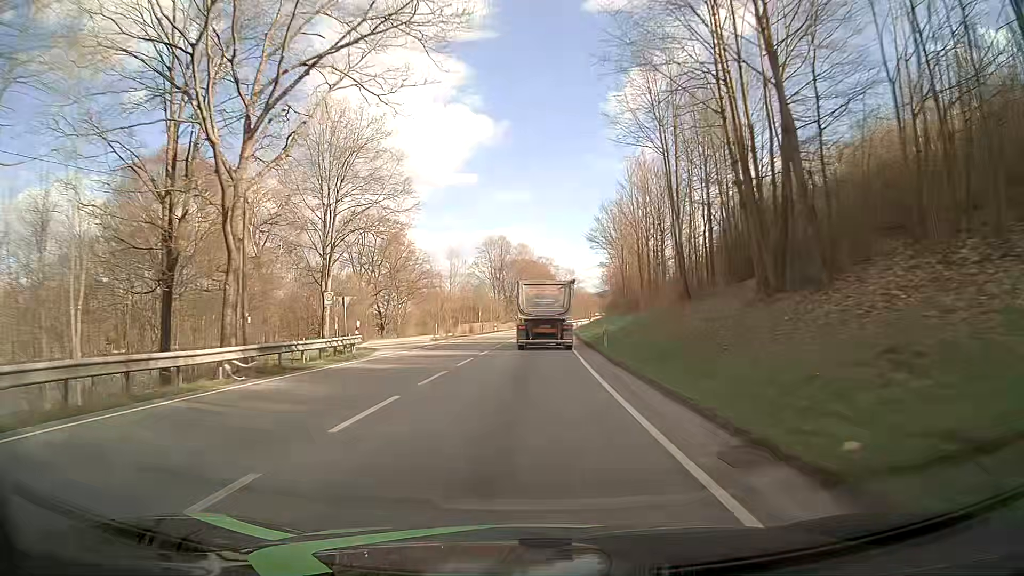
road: primary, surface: asphalt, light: Day
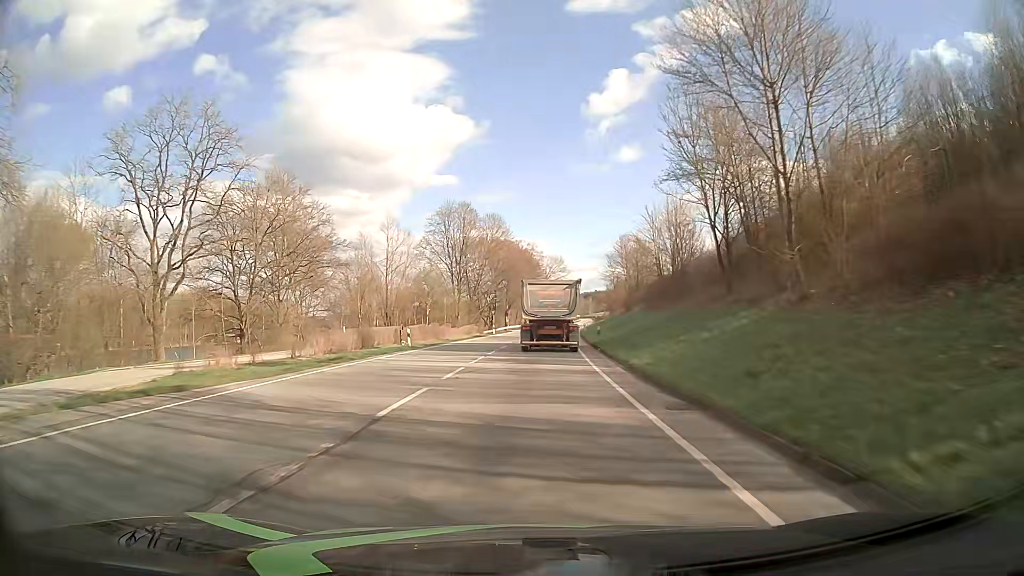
(+0.9, +47.6) m; +2°
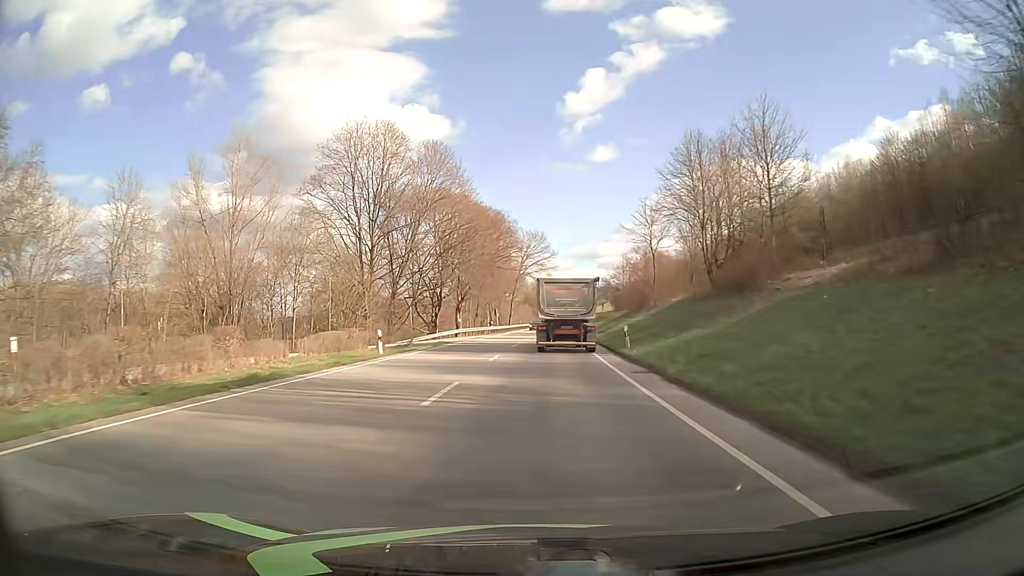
(+0.8, +47.6) m; +2°
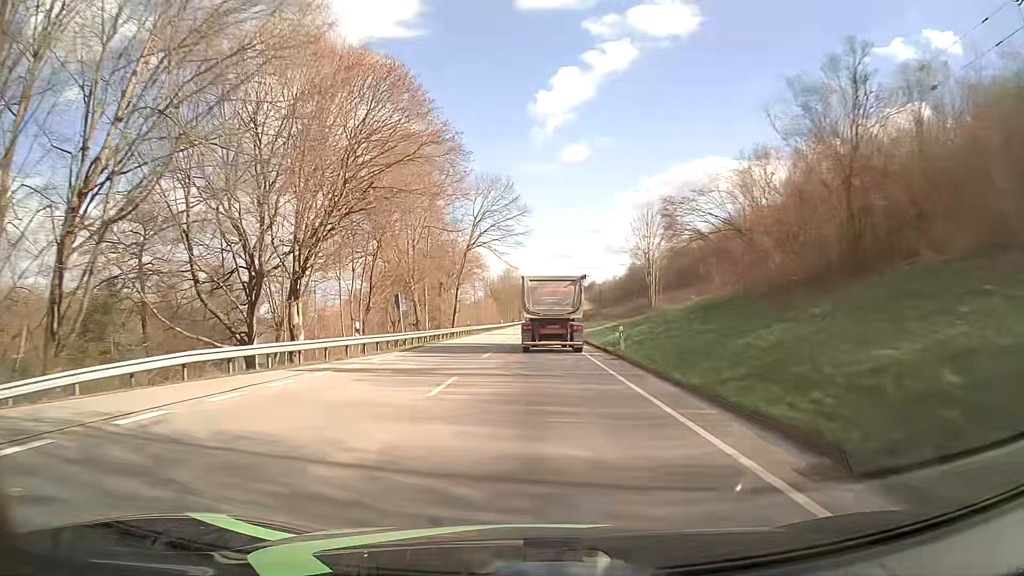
(+1.1, +47.7) m; +2°
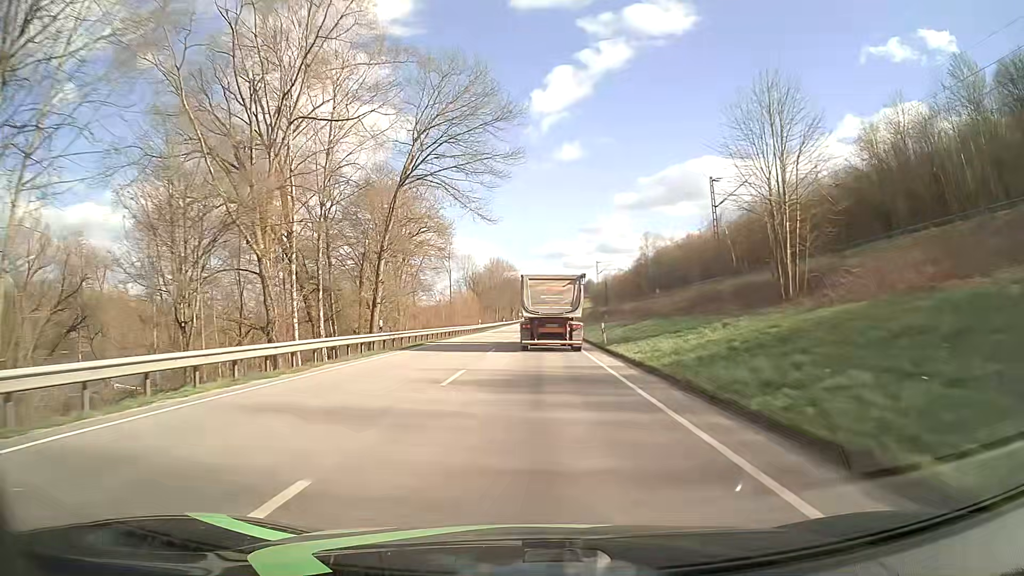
(+0.2, +35.0) m; +1°
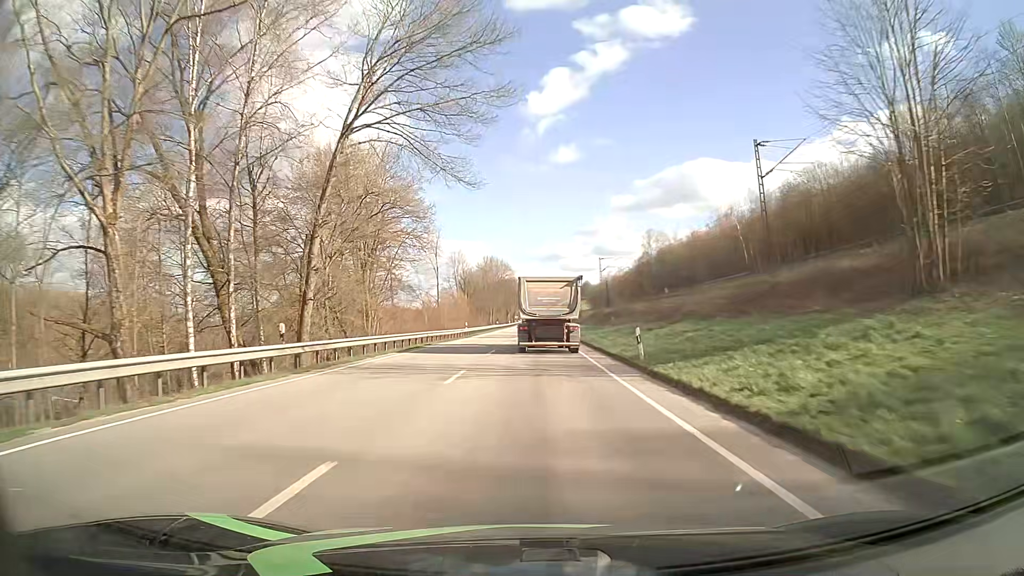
(0.0, +11.5) m; 0°
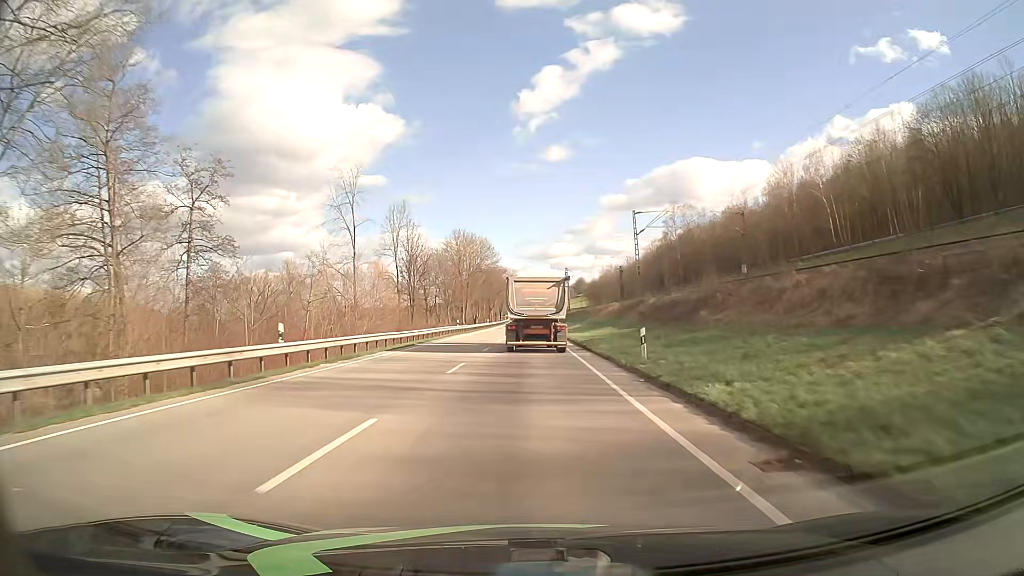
(+0.3, +46.2) m; +1°
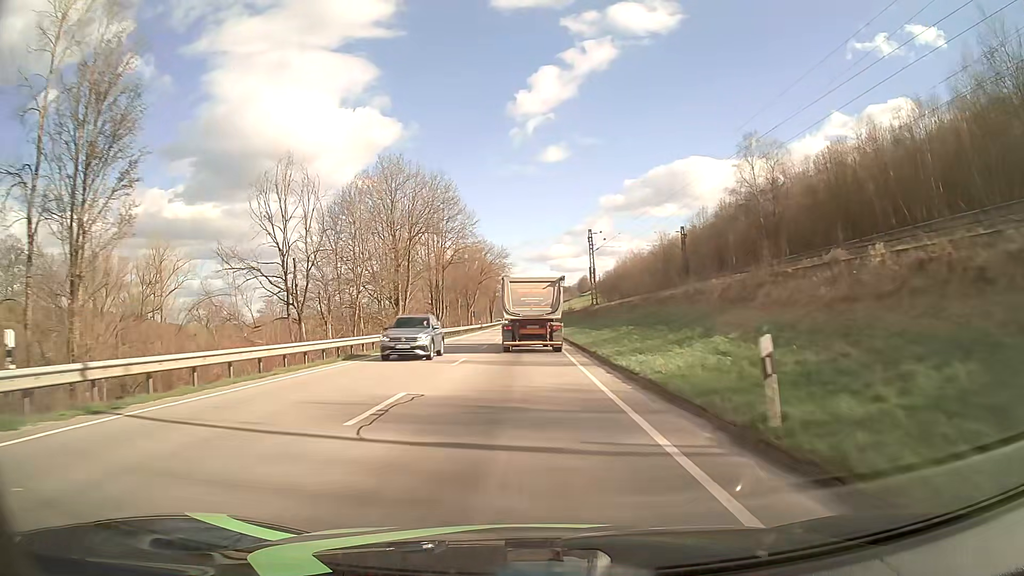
(+0.1, +57.8) m; 0°
(0, +10) (0, +20) (0, +30) (0, +40) (0, +50) (-1, +60) (-1, +70) (-1, +80) (-1, +90) (-1, +100) m
